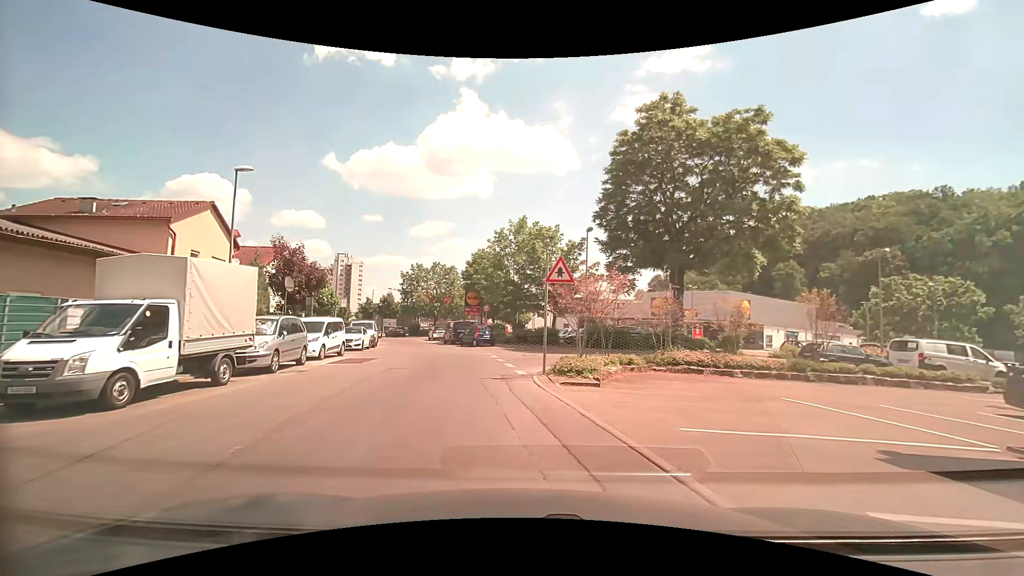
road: unclassified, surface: asphalt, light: Day
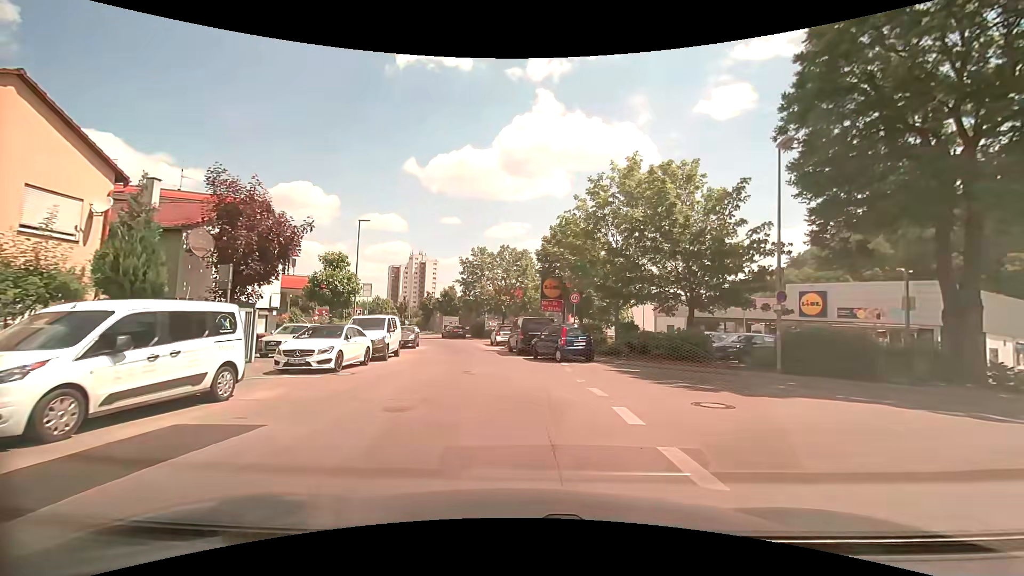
(-1.4, +15.4) m; -7°
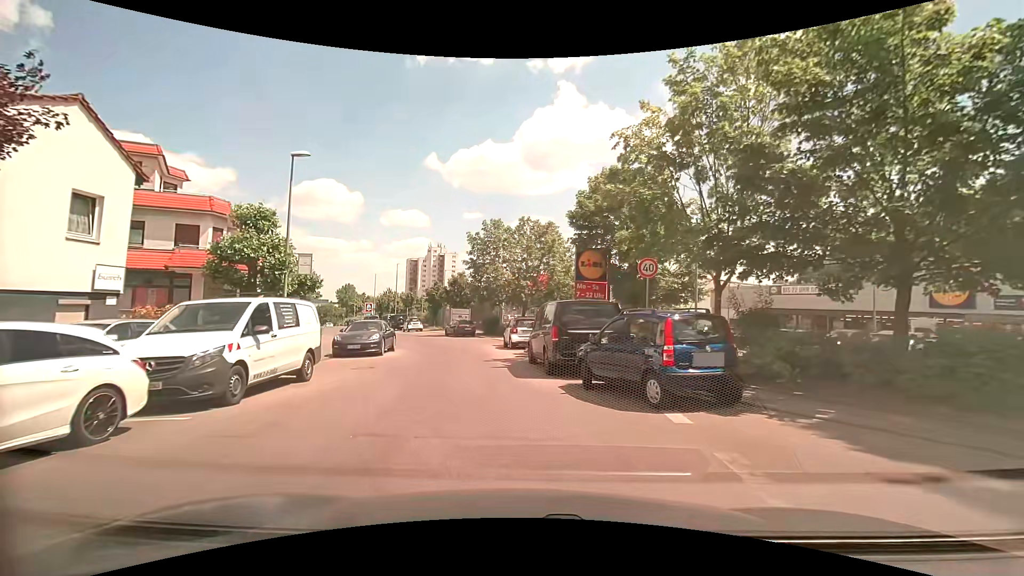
(-0.4, +11.9) m; -3°
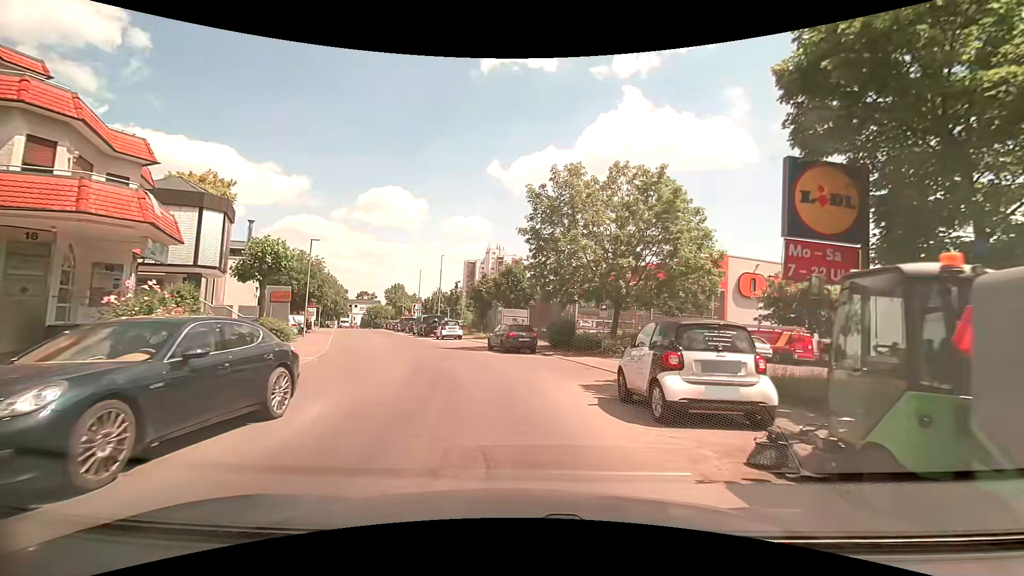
(-1.8, +16.5) m; -9°
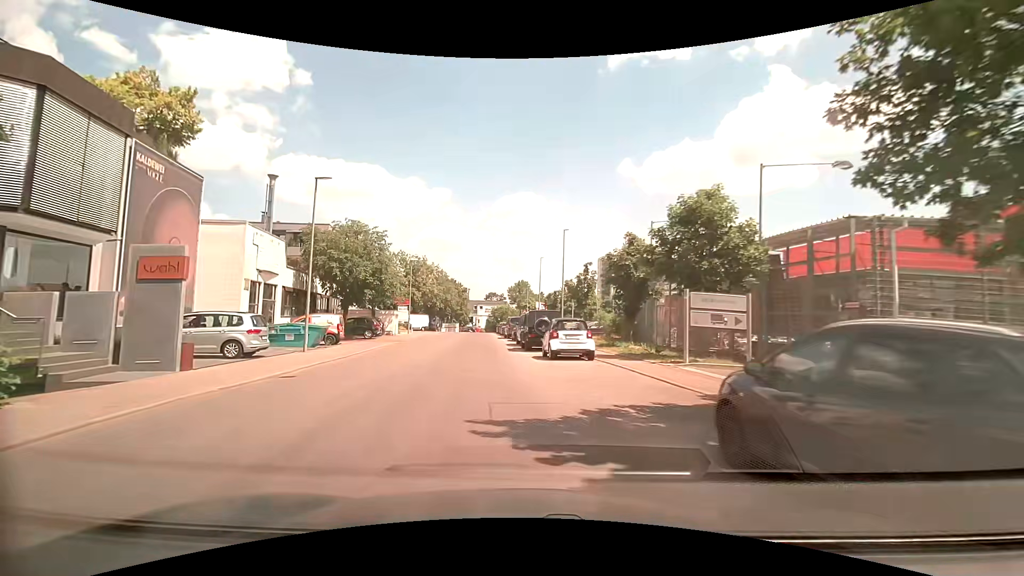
(-1.4, +20.9) m; -13°
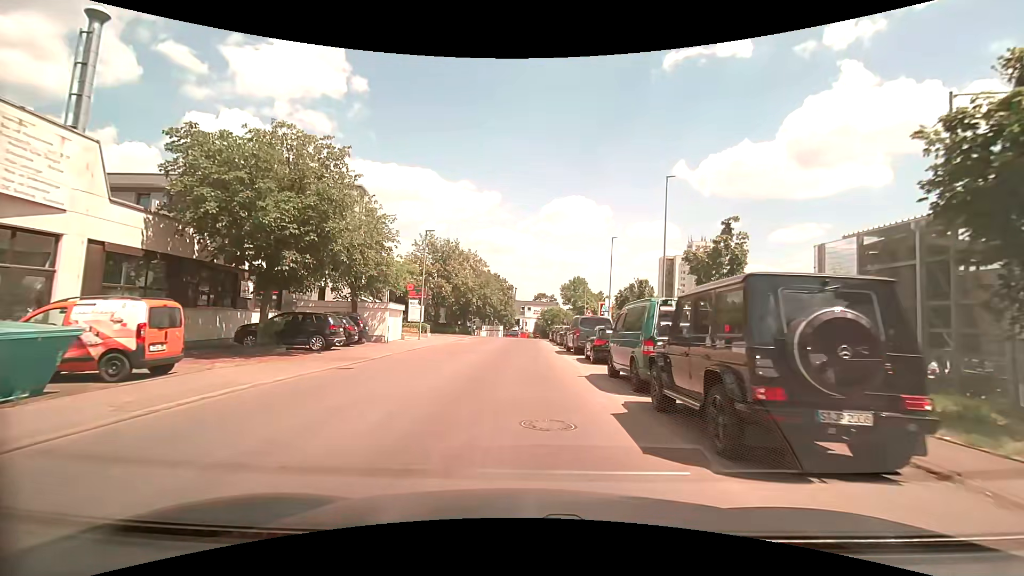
(-1.6, +18.6) m; -7°
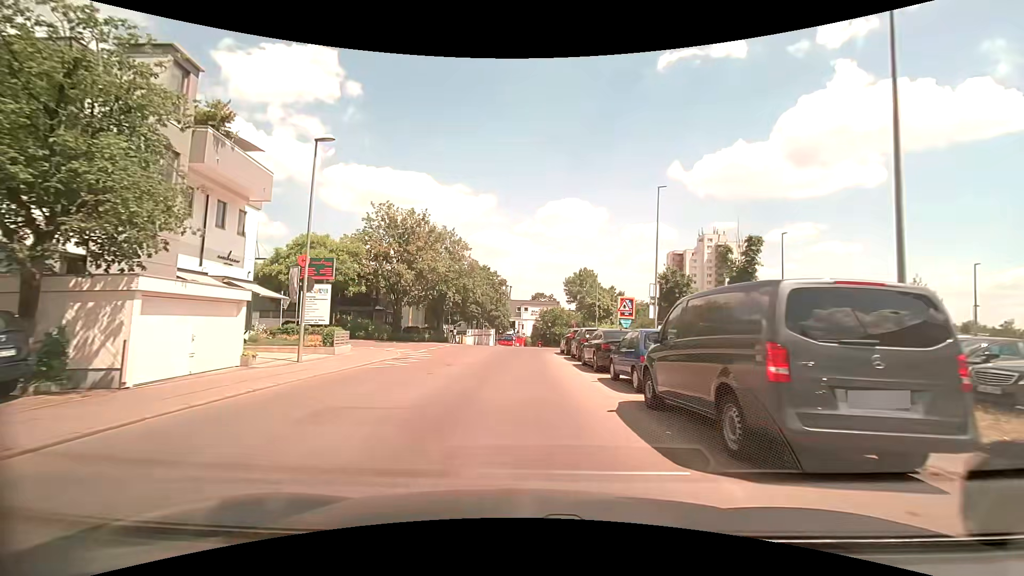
(+0.3, +18.8) m; +1°
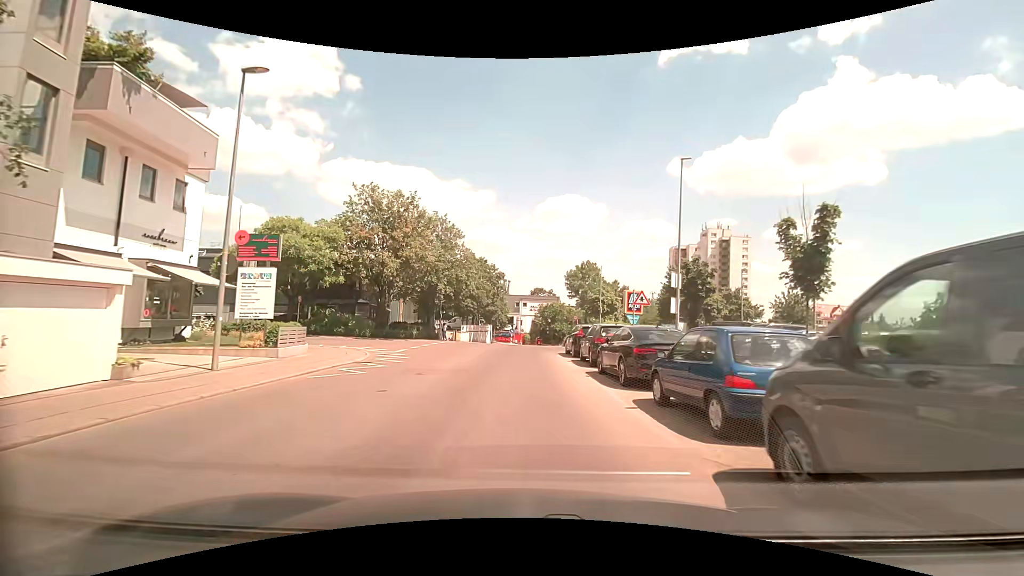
(0.0, +4.7) m; +1°
(0, +10) (0, +20) (0, +30) (0, +40) (0, +50) (0, +60) (+1, +70) (+1, +80) (+4, +90) (+9, +98) m
